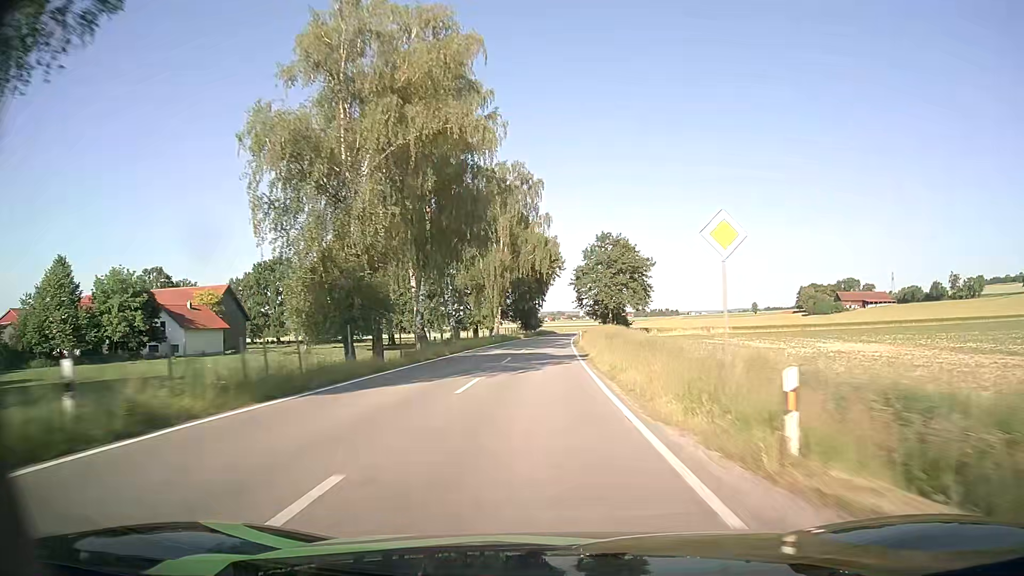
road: tertiary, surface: asphalt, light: Day
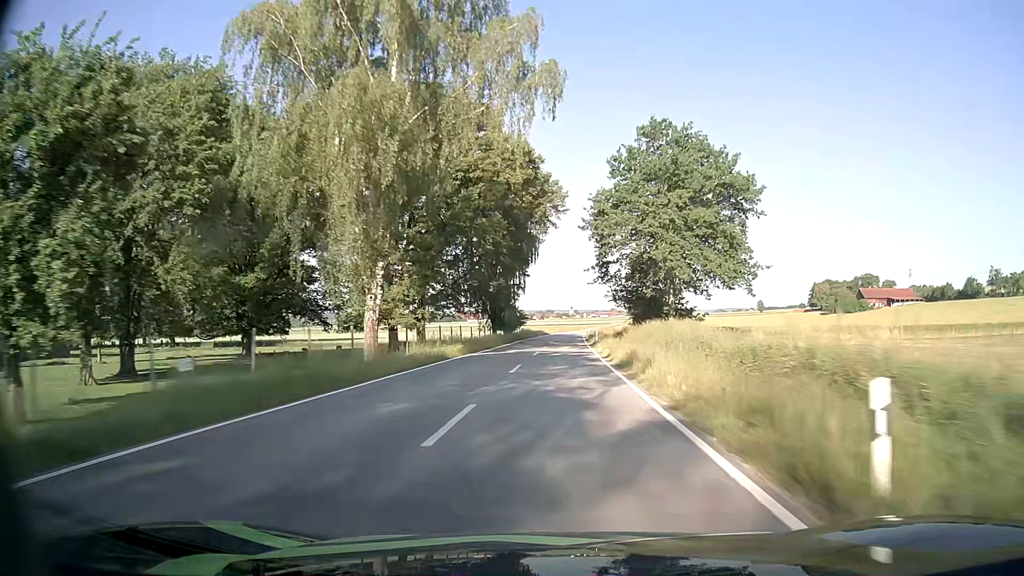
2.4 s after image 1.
(0.0, +56.0) m; 0°
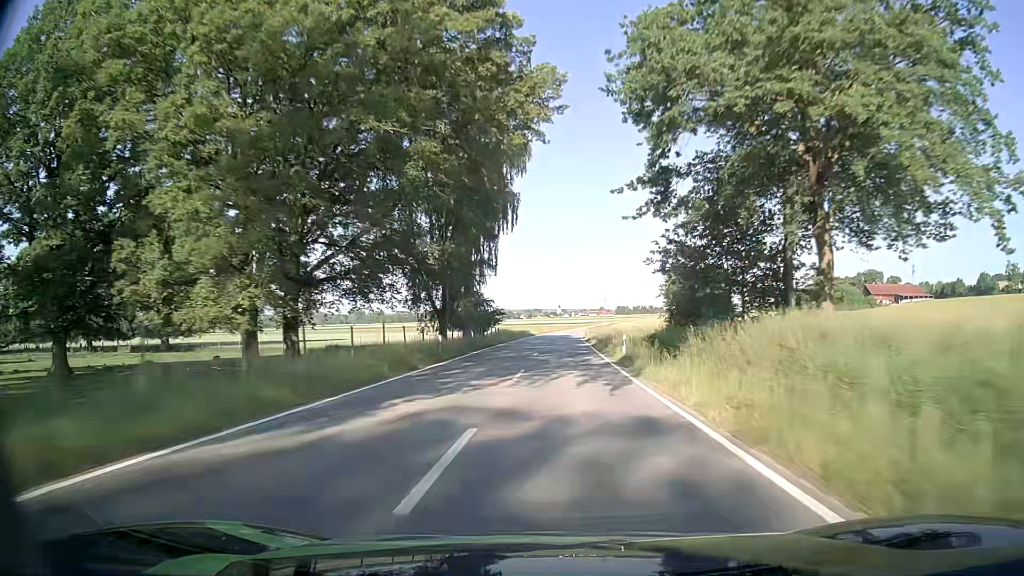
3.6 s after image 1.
(+0.4, +27.5) m; +2°
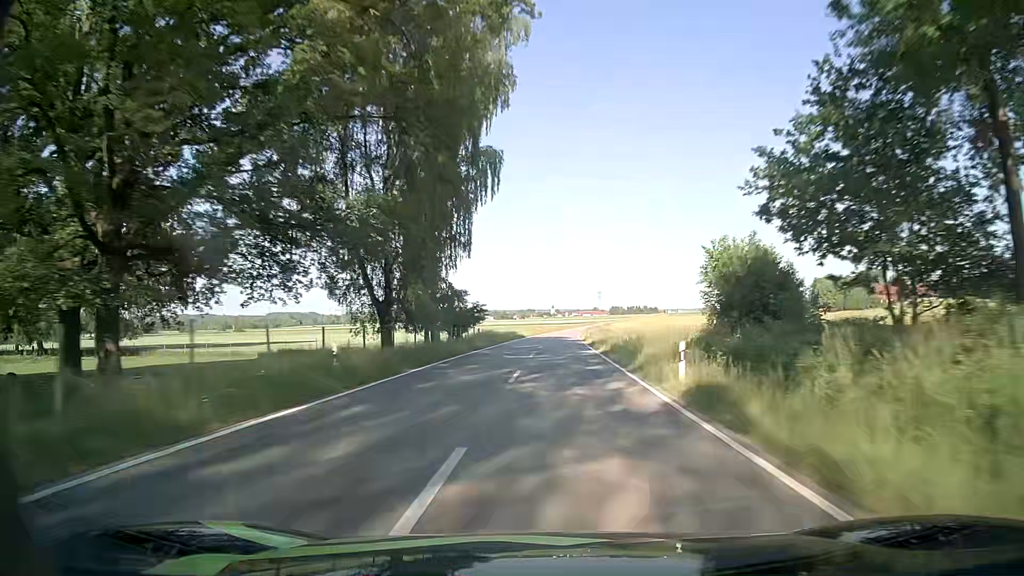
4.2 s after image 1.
(0.0, +13.8) m; 0°
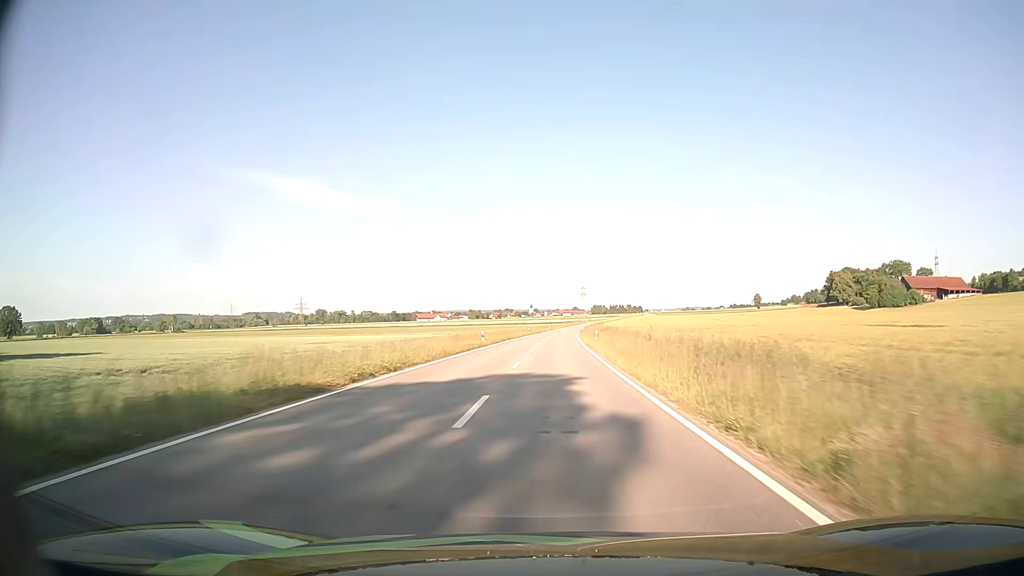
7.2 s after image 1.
(+1.7, +69.4) m; +2°
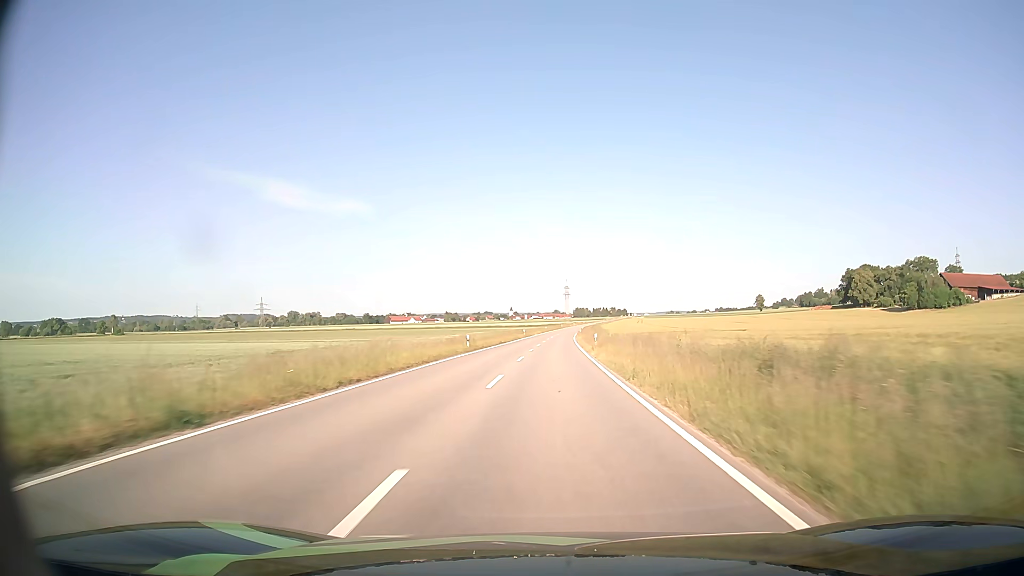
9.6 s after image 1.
(+0.8, +56.3) m; +2°
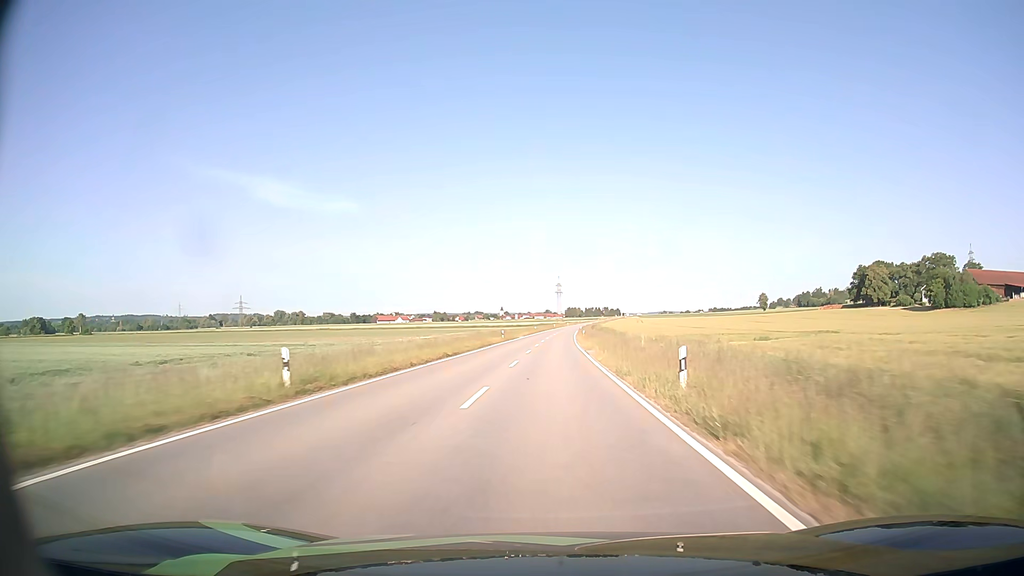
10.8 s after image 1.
(+0.2, +28.6) m; +1°
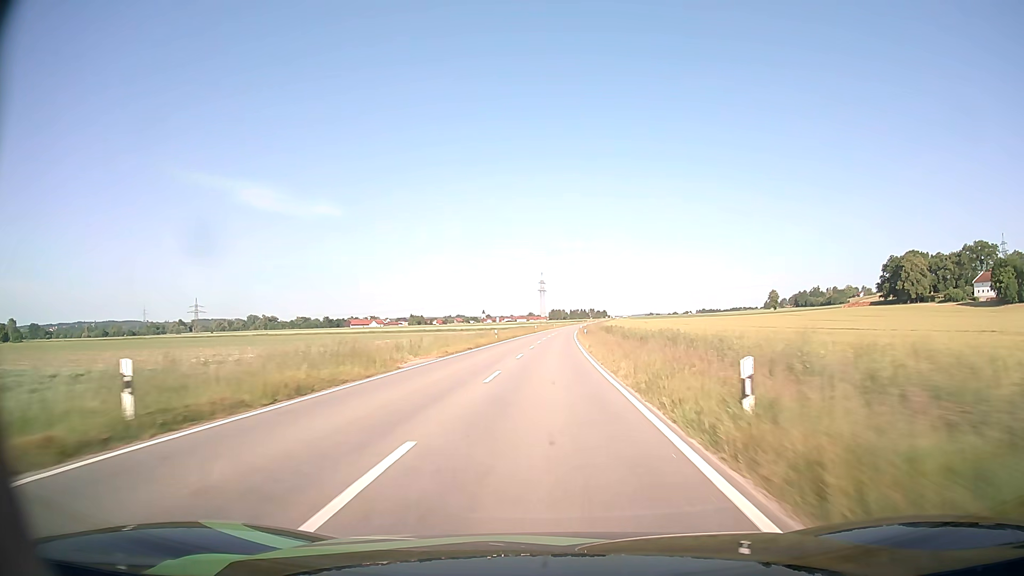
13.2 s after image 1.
(+0.9, +57.3) m; +1°
(0, +10) (0, +20) (0, +30) (0, +40) (0, +50) (0, +60) (+1, +70) (+1, +80) (+2, +90) (+2, +100) m
